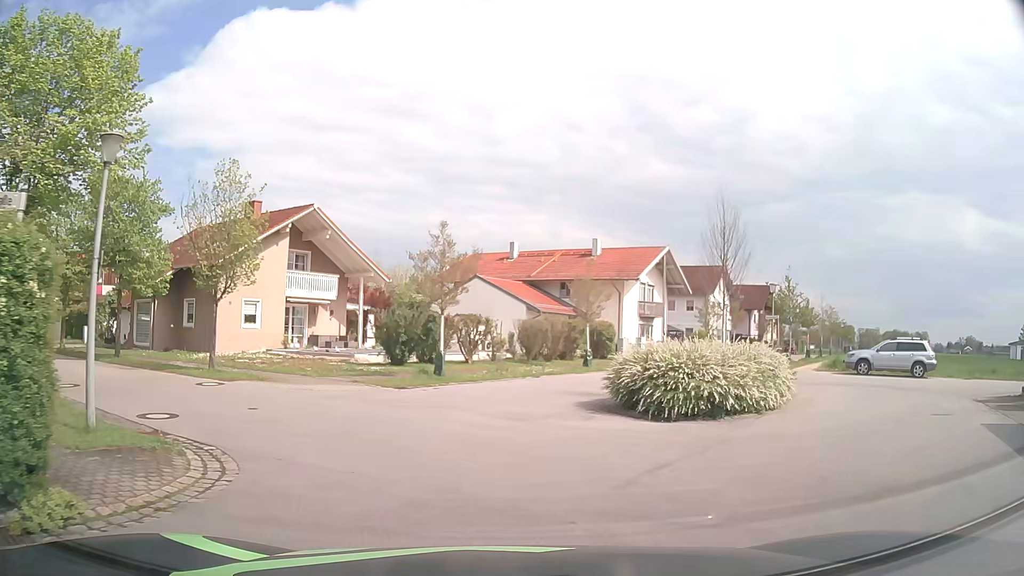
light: Day
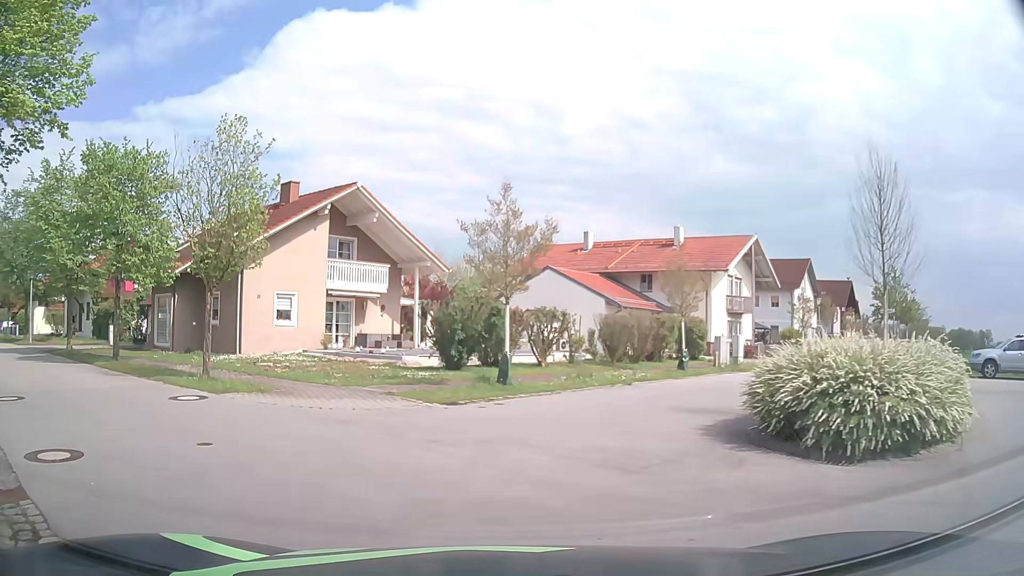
(-0.2, +4.9) m; -5°
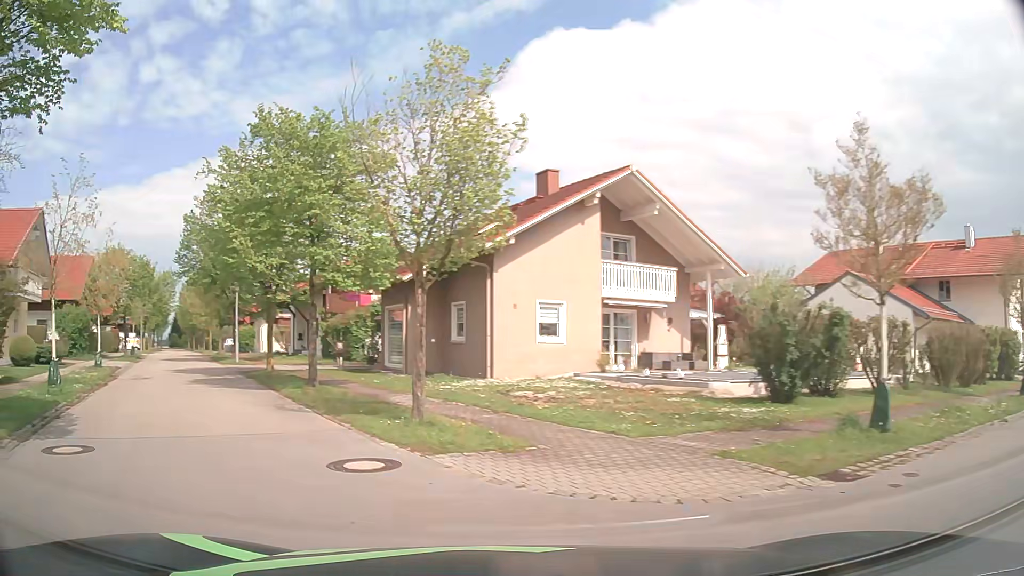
(-1.2, +5.7) m; -24°
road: residential
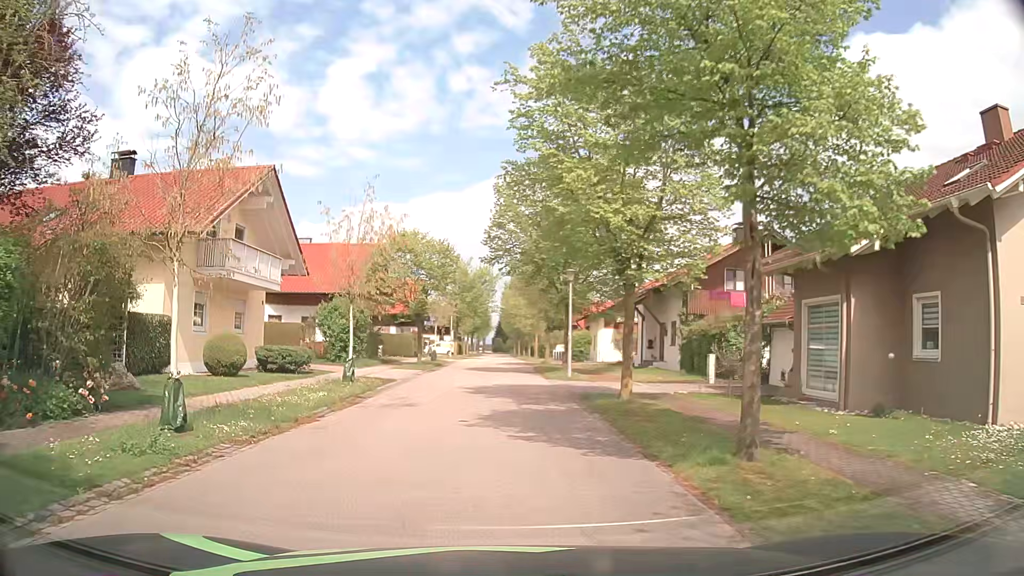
(-3.0, +9.1) m; -28°
